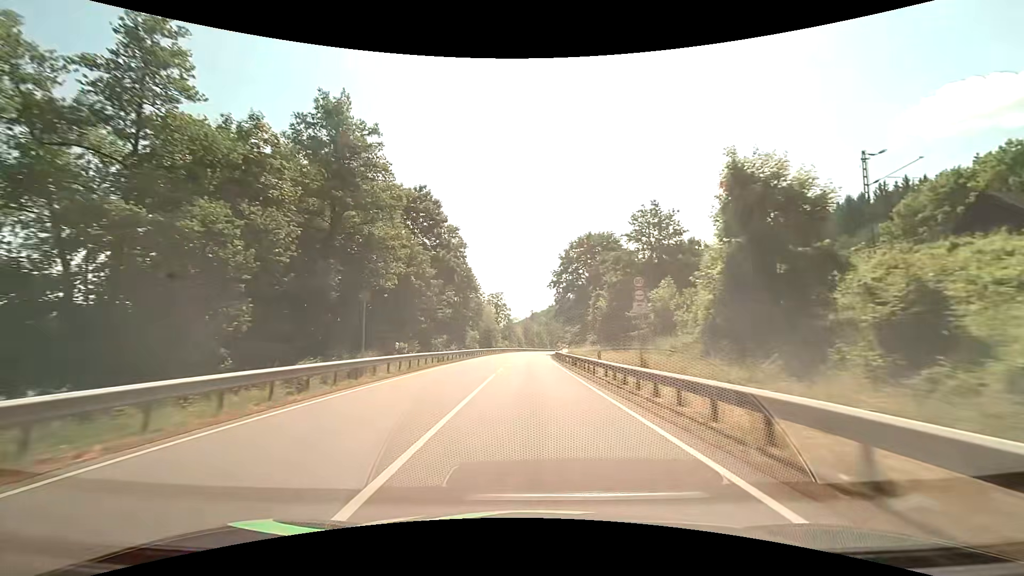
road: primary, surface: asphalt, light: Day
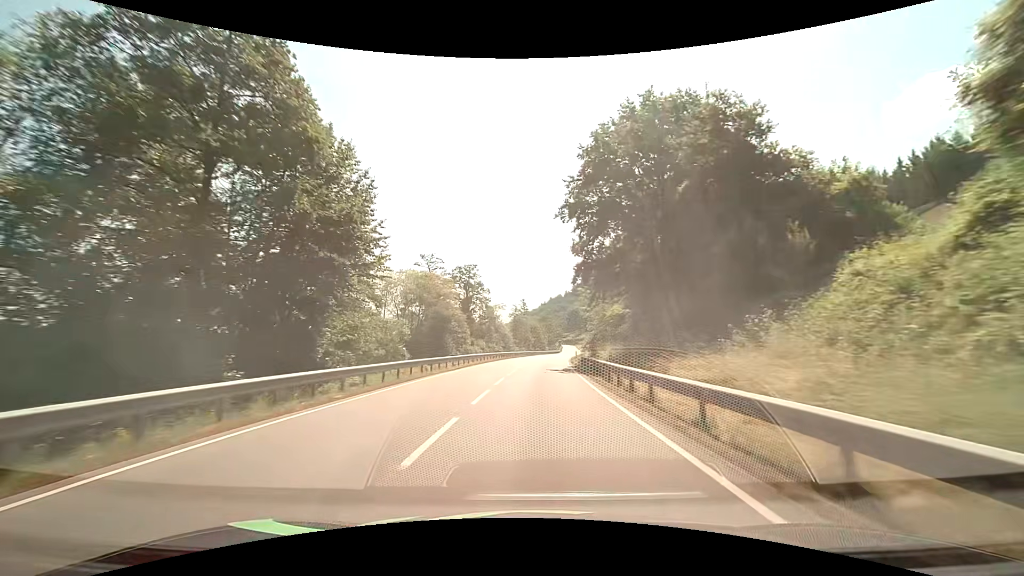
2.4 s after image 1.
(-0.2, +48.4) m; +1°
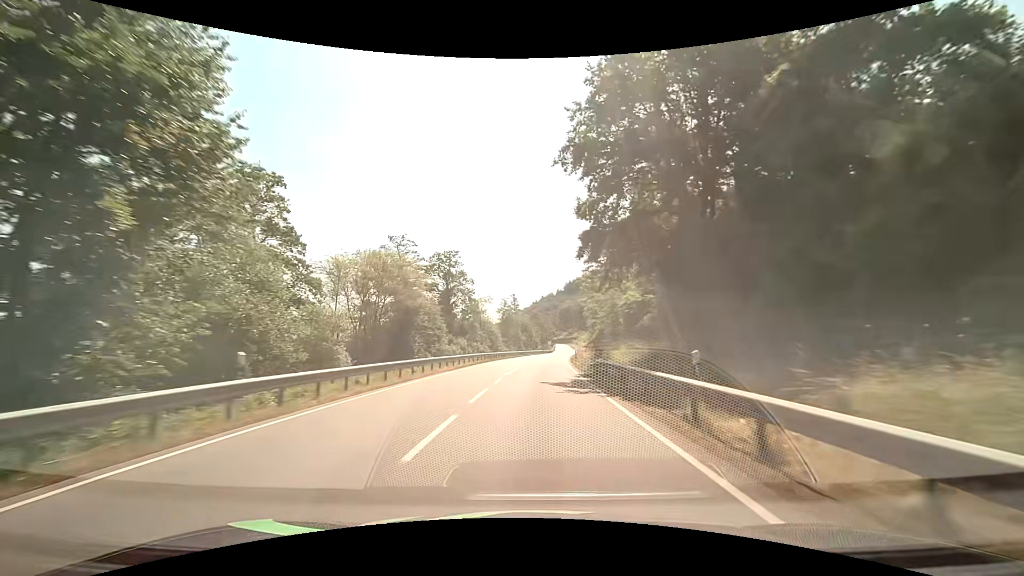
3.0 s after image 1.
(0.0, +11.8) m; 0°
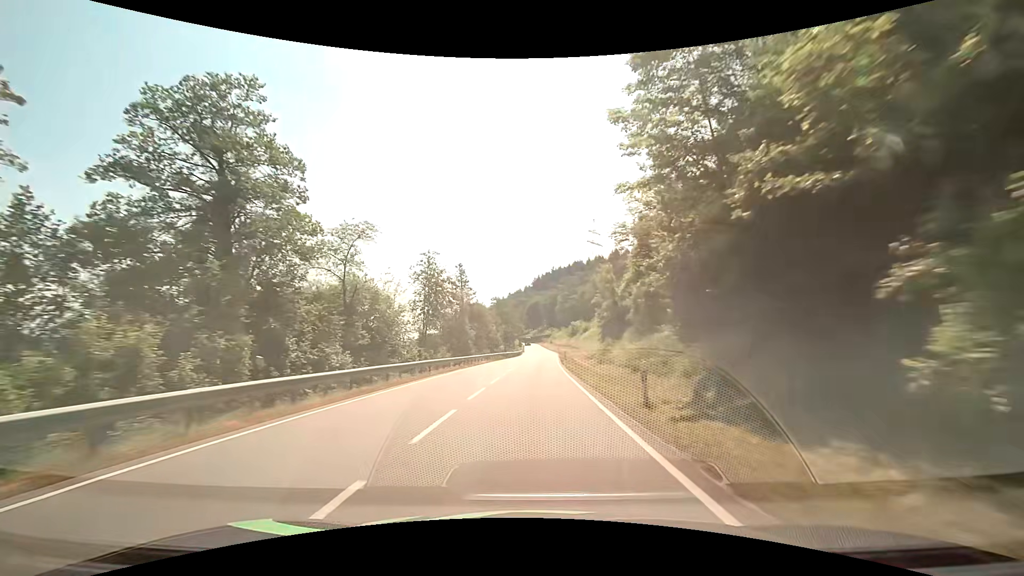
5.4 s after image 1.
(+1.8, +46.7) m; +3°
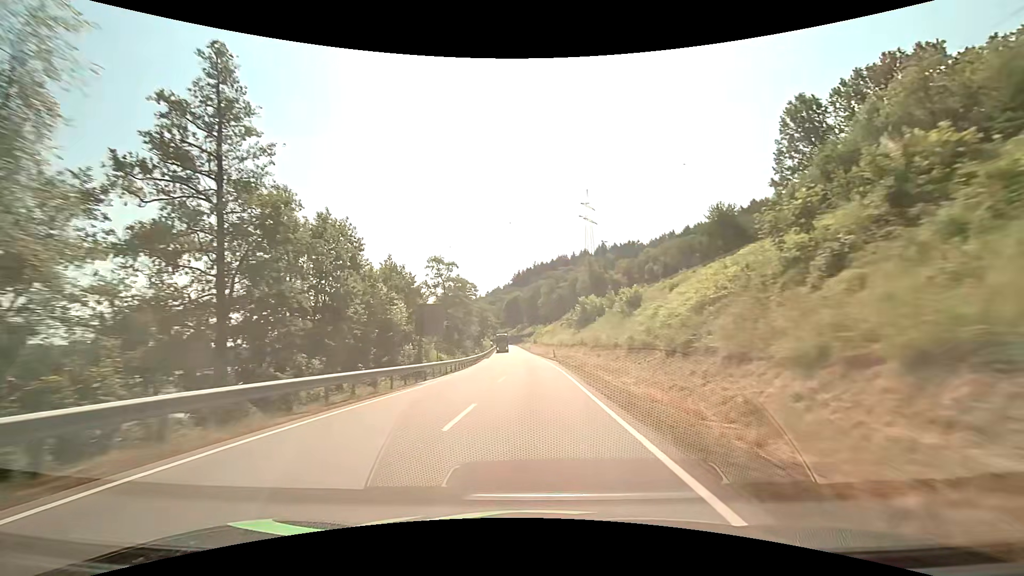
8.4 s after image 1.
(+2.1, +59.3) m; +3°
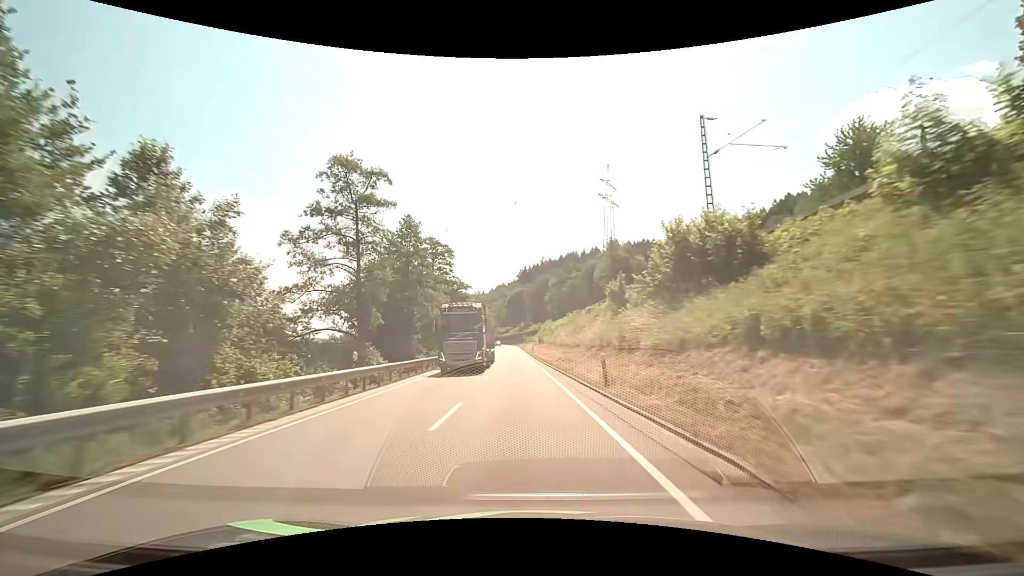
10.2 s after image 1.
(0.0, +36.0) m; -1°
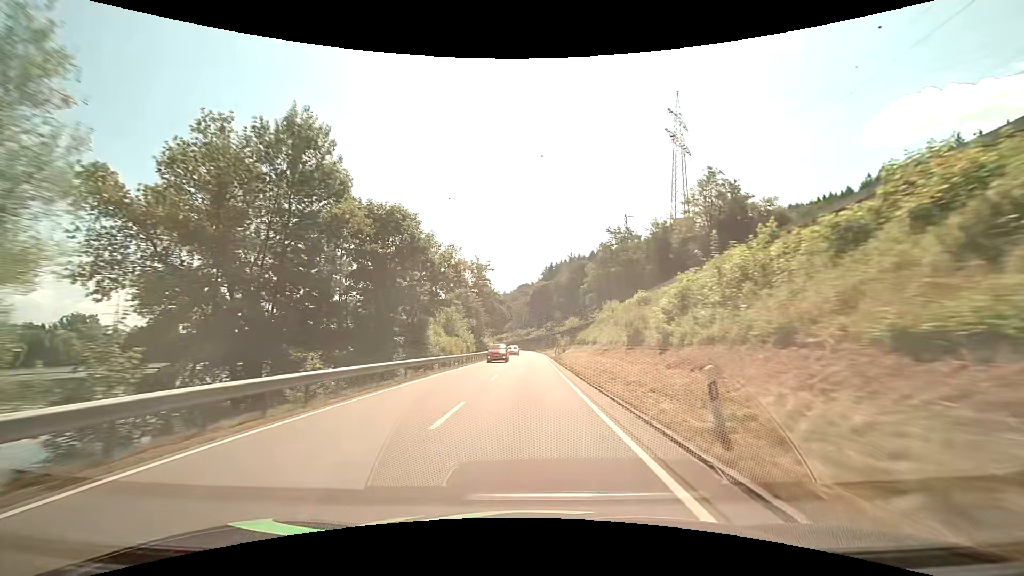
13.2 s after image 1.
(-1.9, +59.8) m; -3°
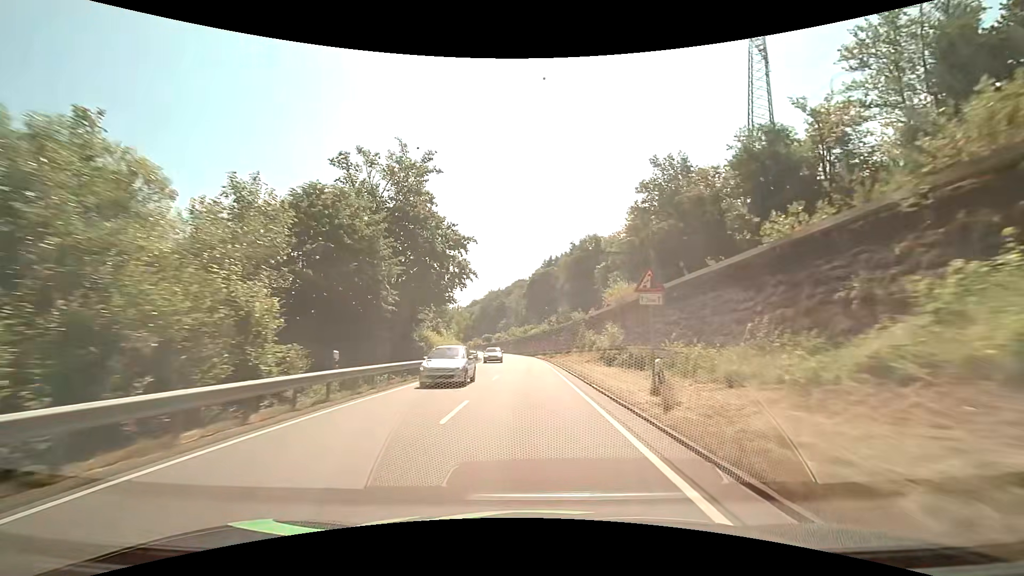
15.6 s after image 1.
(+0.2, +47.2) m; 0°
(0, +10) (0, +20) (0, +30) (0, +40) (0, +50) (-1, +60) (-1, +70) (-2, +80) (-4, +90) (-5, +100) m
